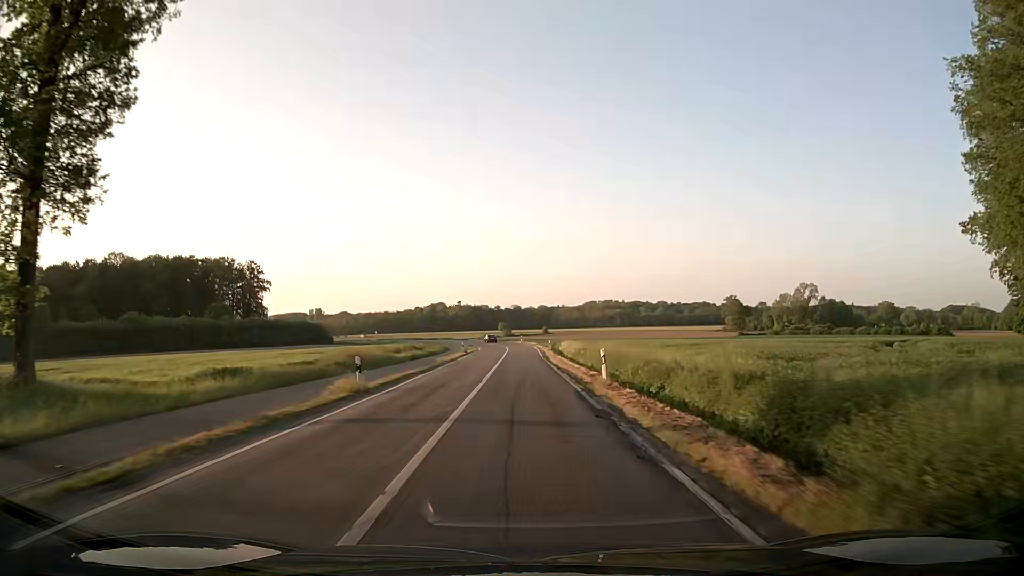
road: secondary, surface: asphalt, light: Day
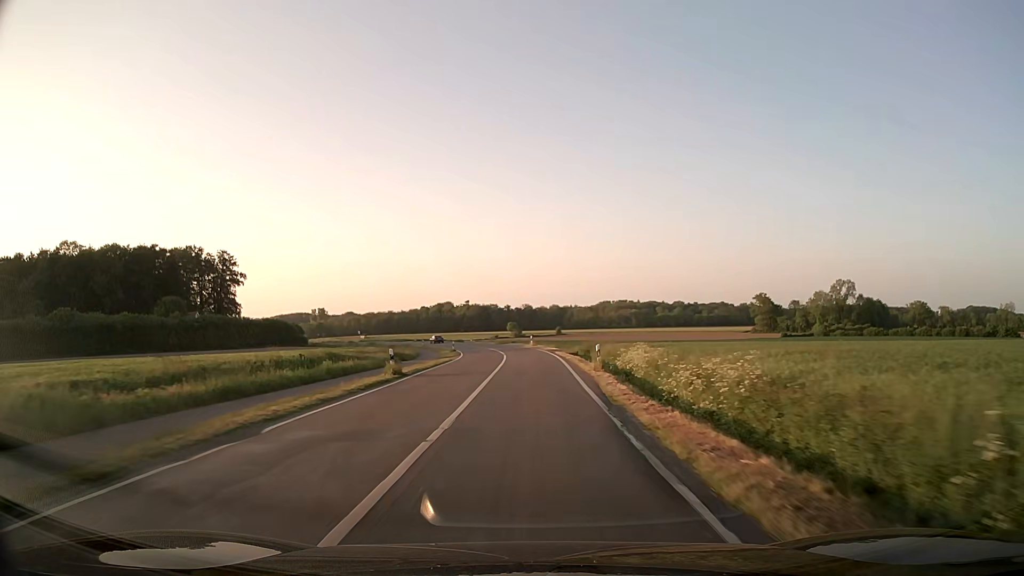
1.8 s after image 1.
(-0.3, +35.1) m; -1°
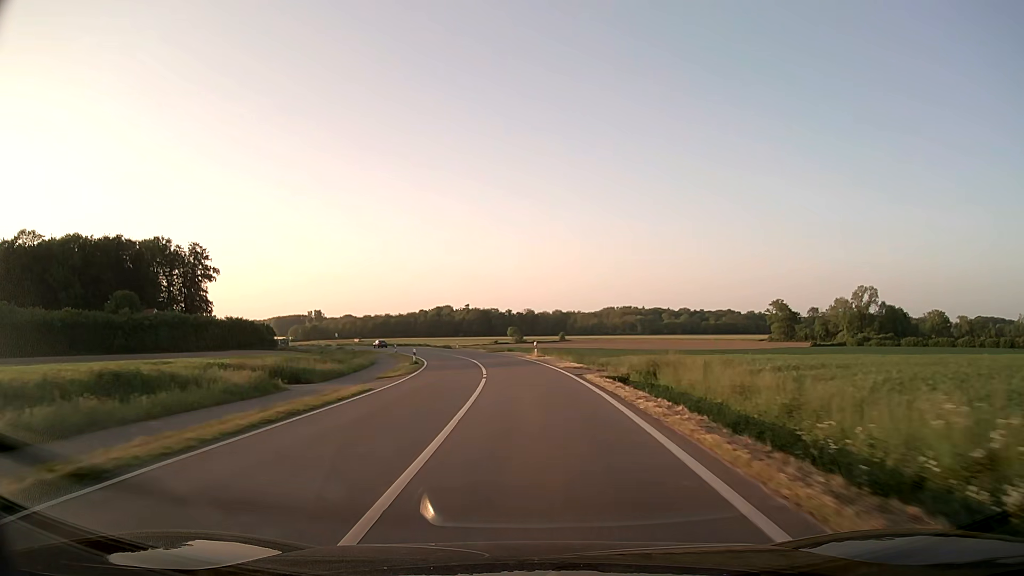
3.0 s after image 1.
(0.0, +23.3) m; 0°
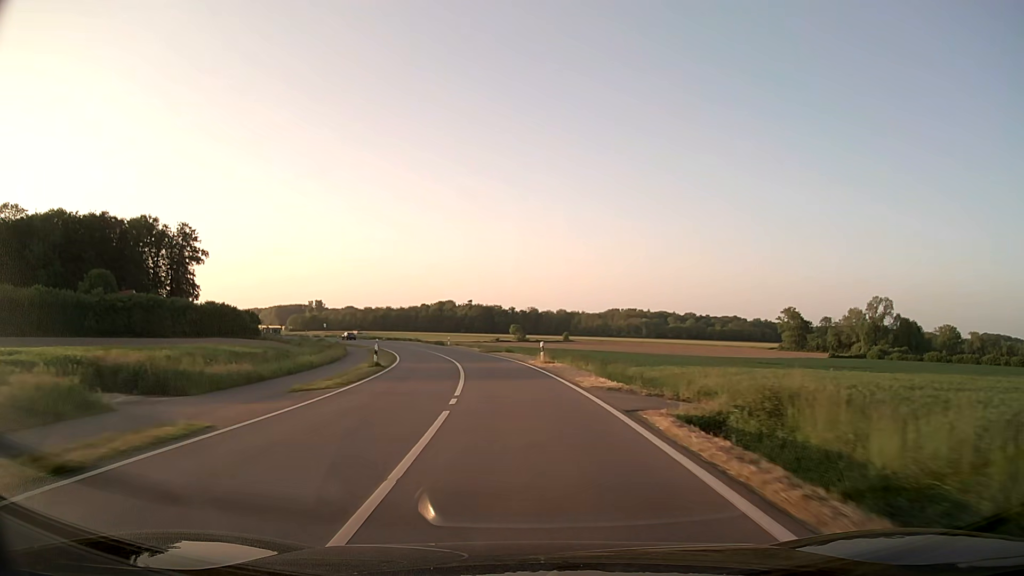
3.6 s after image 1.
(0.0, +11.6) m; 0°
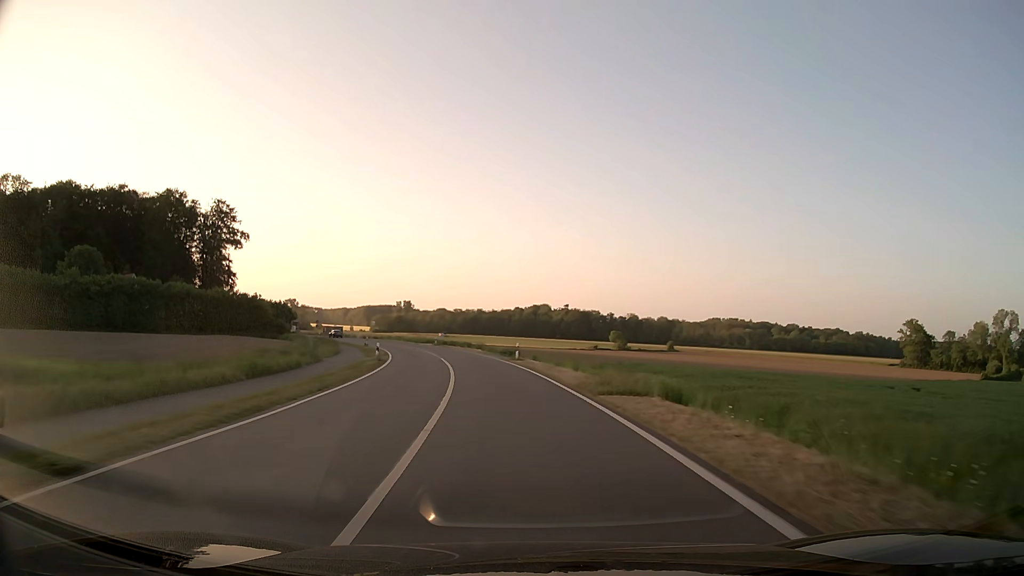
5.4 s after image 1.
(-2.2, +34.7) m; -8°
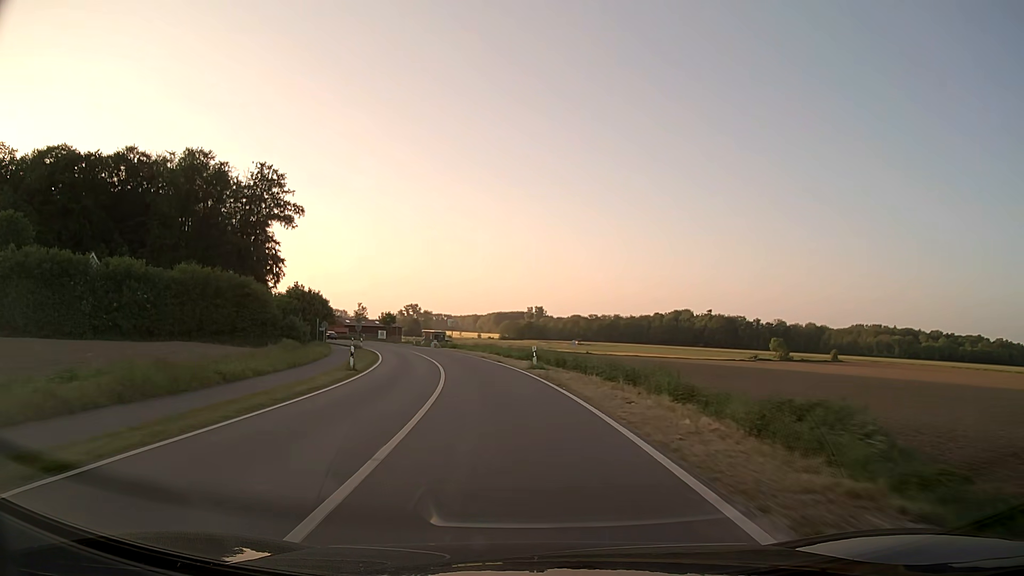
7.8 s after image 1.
(-4.5, +46.2) m; -11°
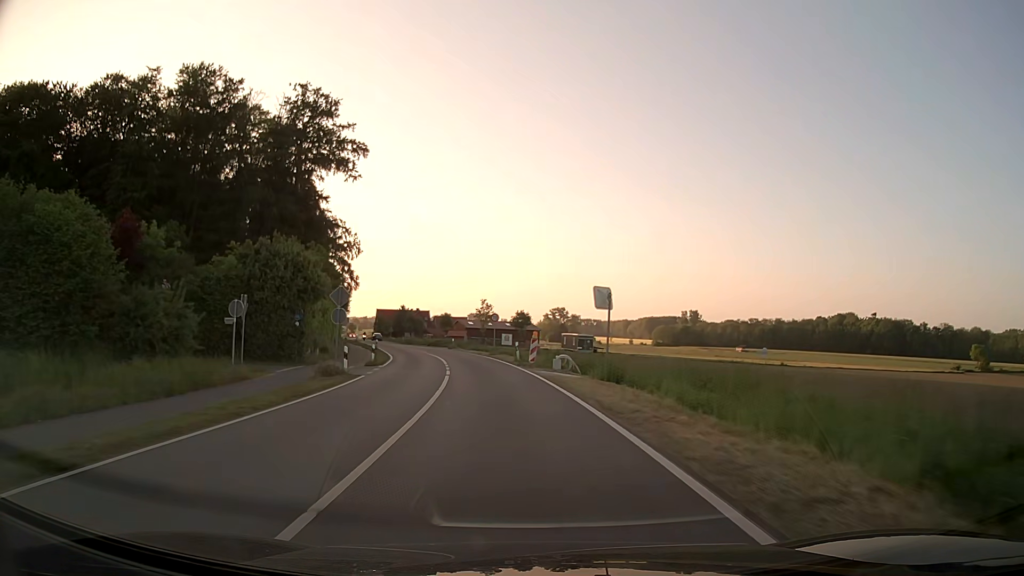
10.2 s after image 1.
(-5.2, +46.1) m; -13°
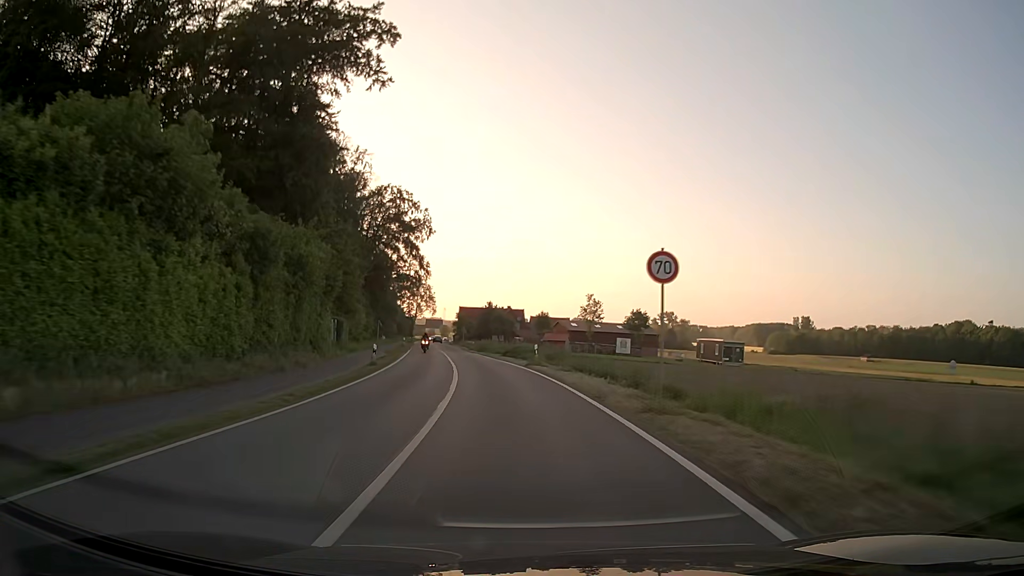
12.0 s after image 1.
(-2.7, +34.7) m; -9°
